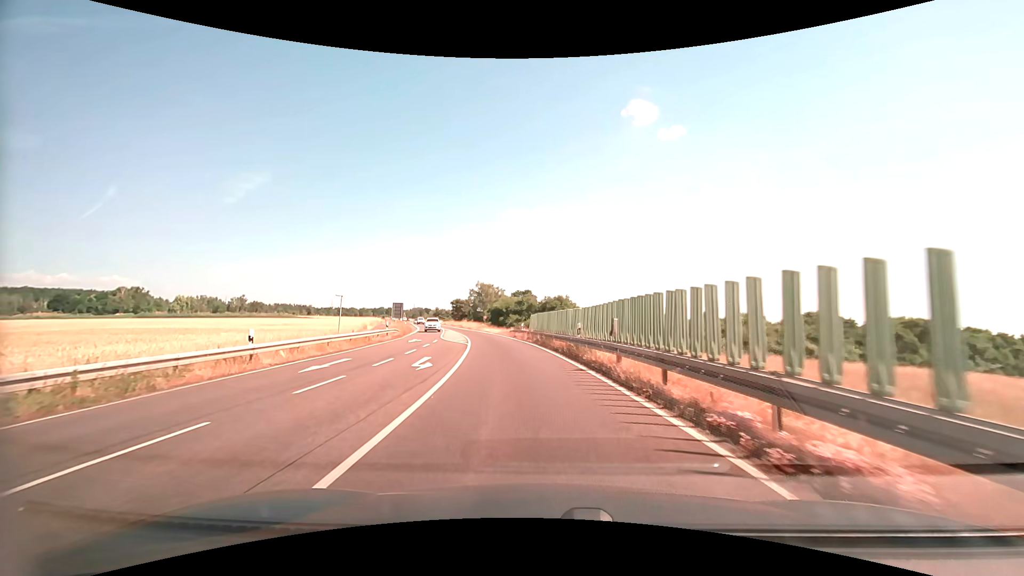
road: primary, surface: asphalt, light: Day
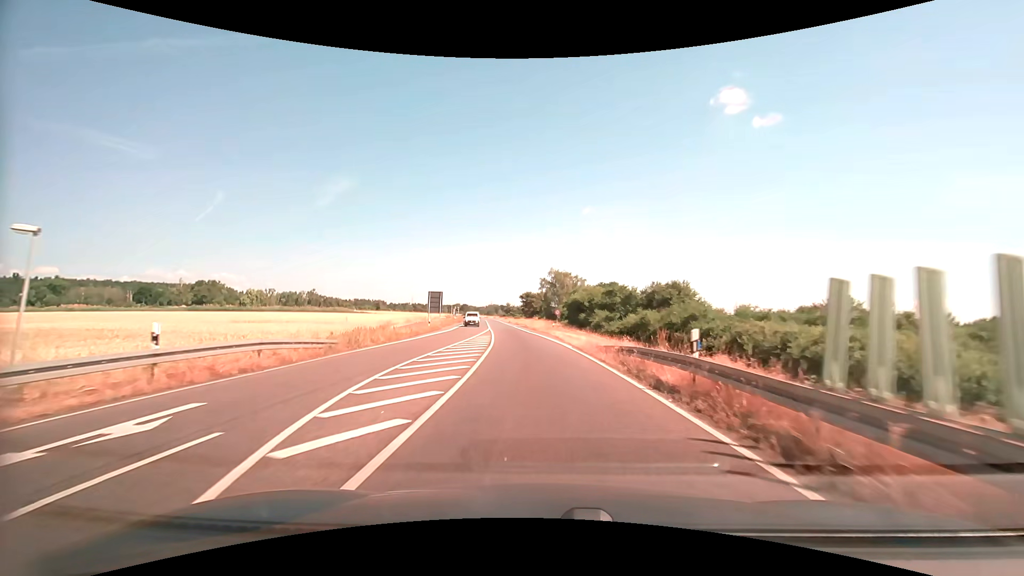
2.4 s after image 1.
(-3.1, +32.1) m; -9°
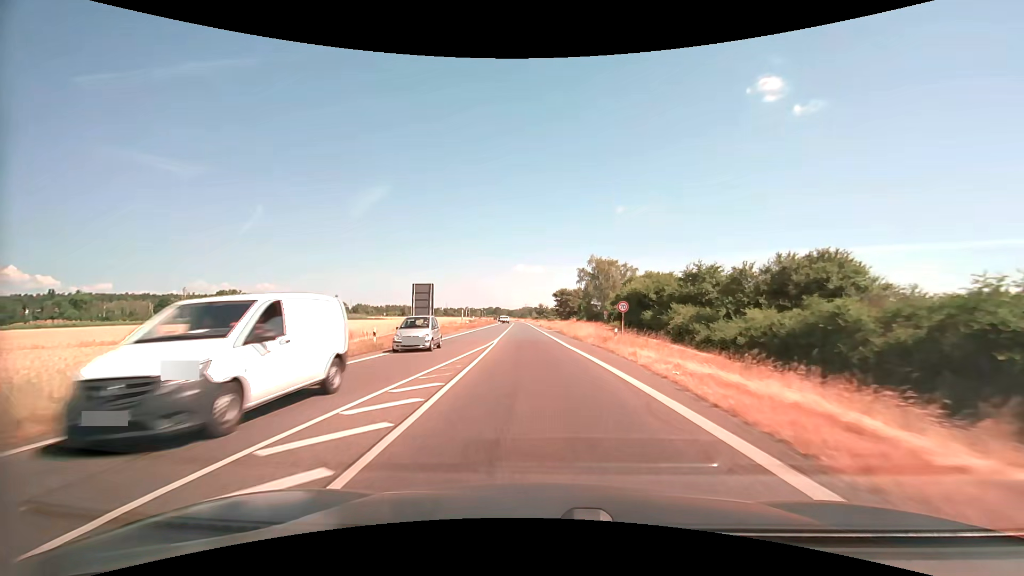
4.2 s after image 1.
(-0.8, +25.3) m; -4°
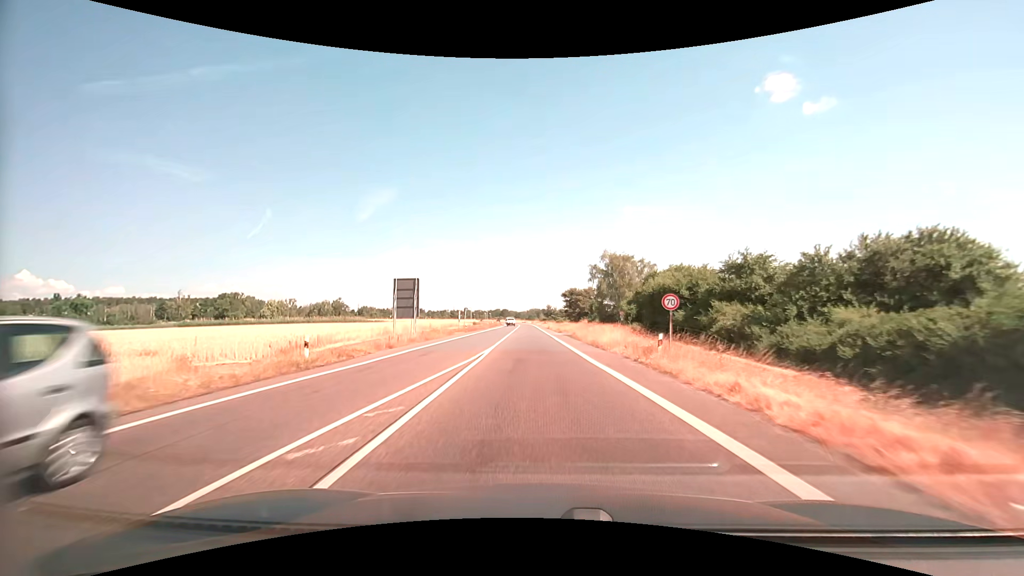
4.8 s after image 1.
(-0.1, +8.6) m; -1°
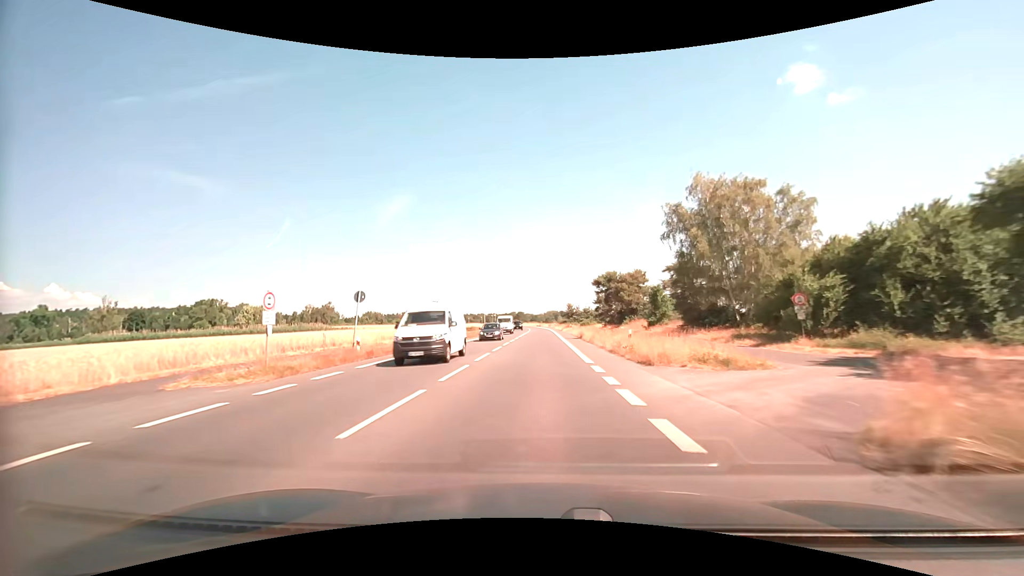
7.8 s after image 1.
(-0.7, +44.5) m; -2°
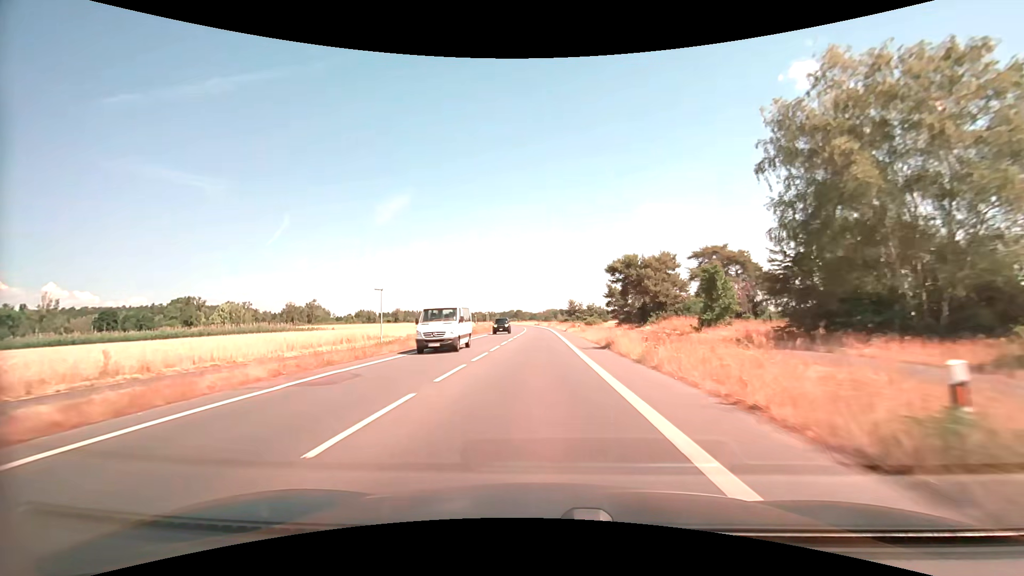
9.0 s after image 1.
(+0.1, +18.8) m; 0°
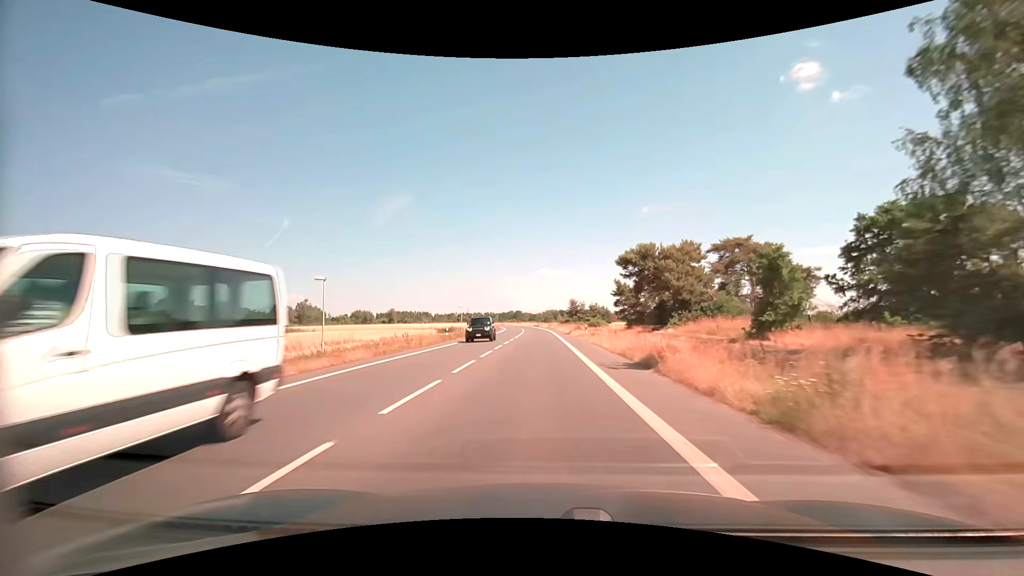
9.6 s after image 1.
(0.0, +9.7) m; 0°
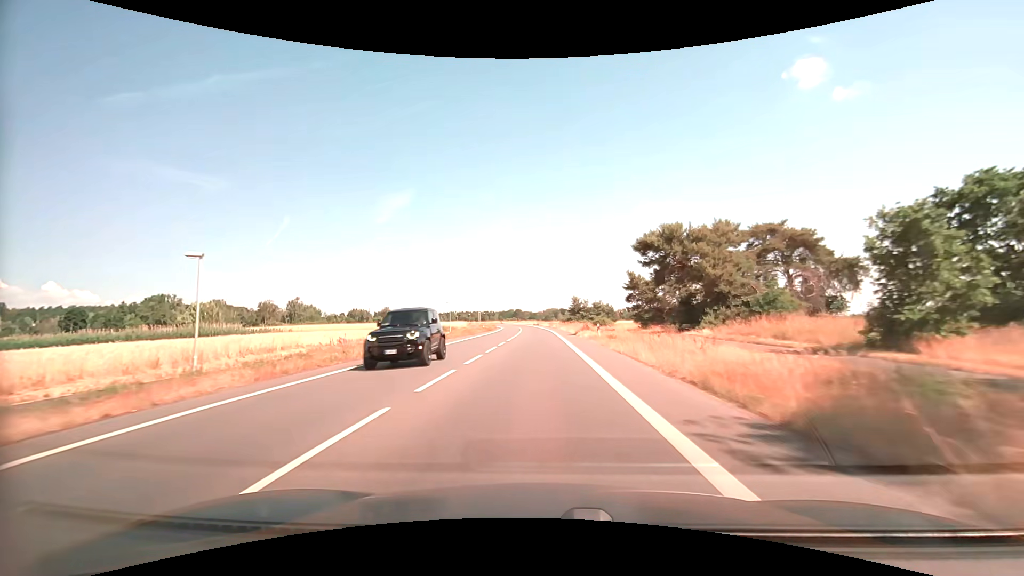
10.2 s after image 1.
(0.0, +10.0) m; 0°
(0, +10) (0, +20) (0, +30) (0, +40) (-1, +50) (-1, +60) (-1, +70) (-1, +80) (-2, +90) (-2, +100) m
